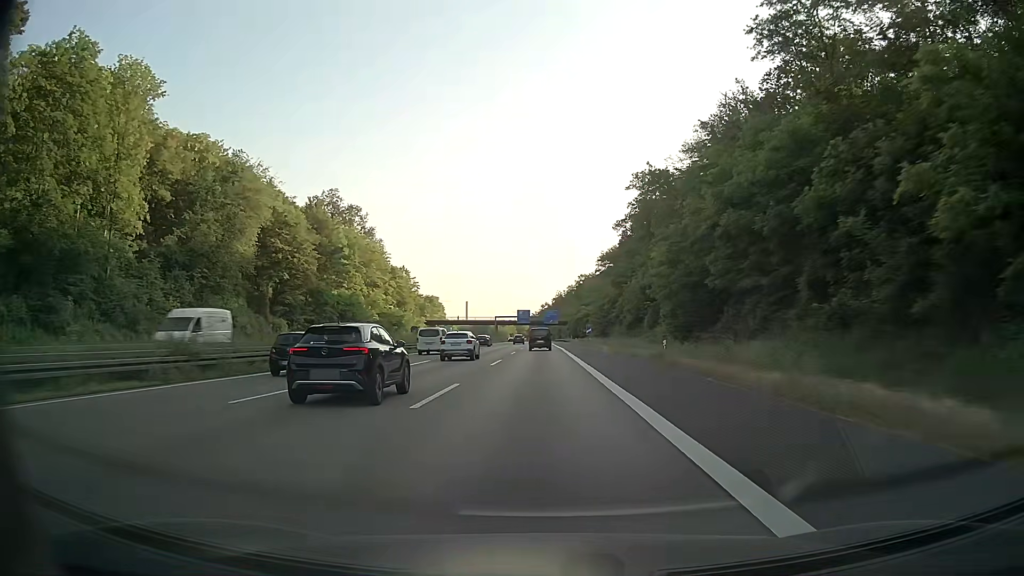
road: motorway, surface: asphalt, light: Day
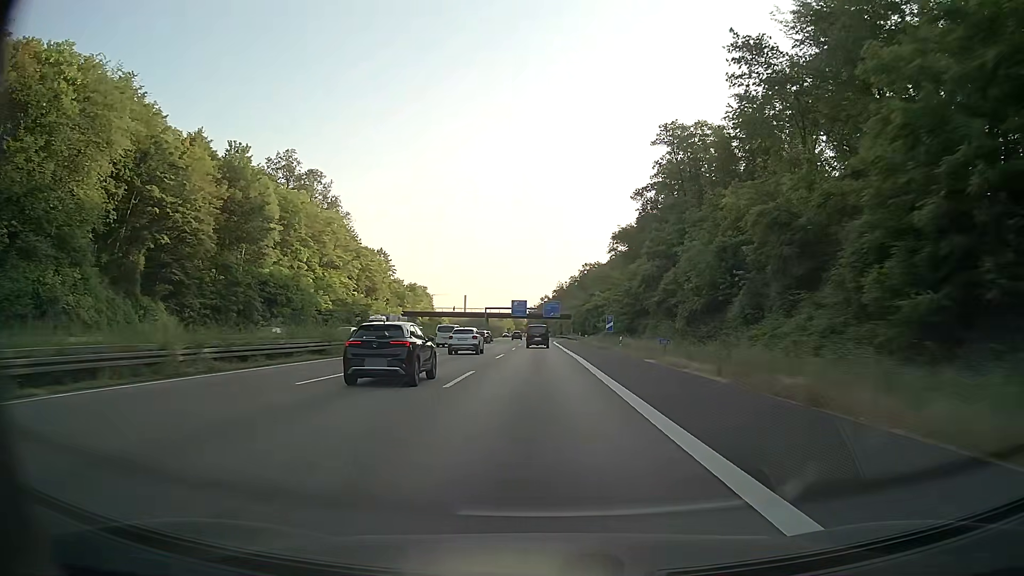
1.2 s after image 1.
(-0.1, +31.5) m; 0°
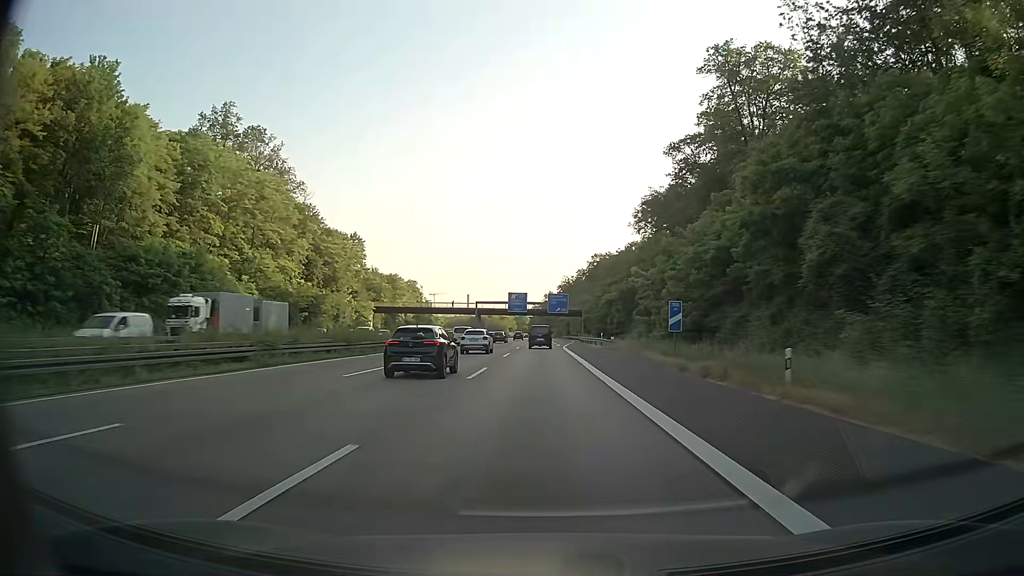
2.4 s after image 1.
(0.0, +31.6) m; 0°
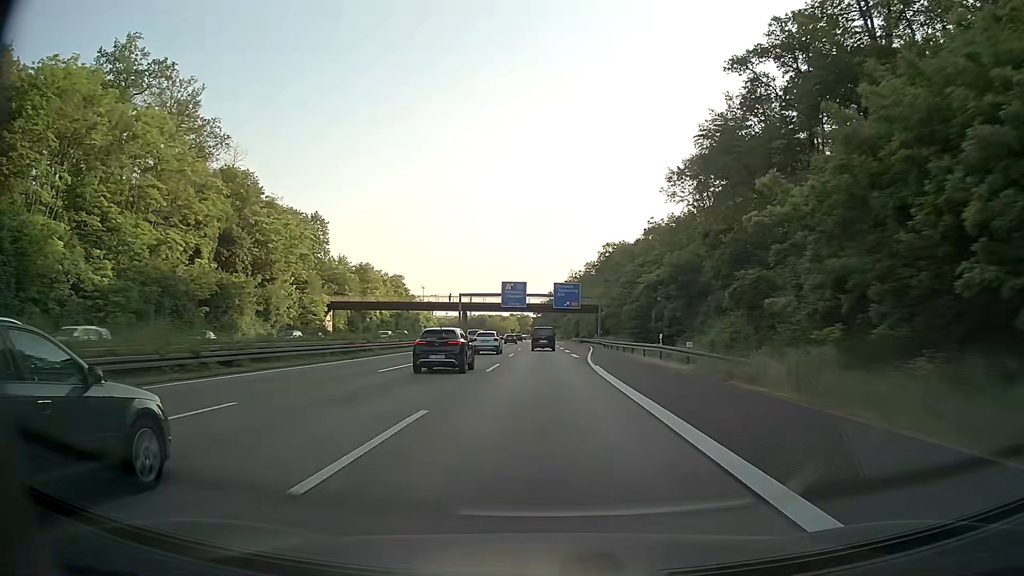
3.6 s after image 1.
(-0.1, +31.8) m; 0°
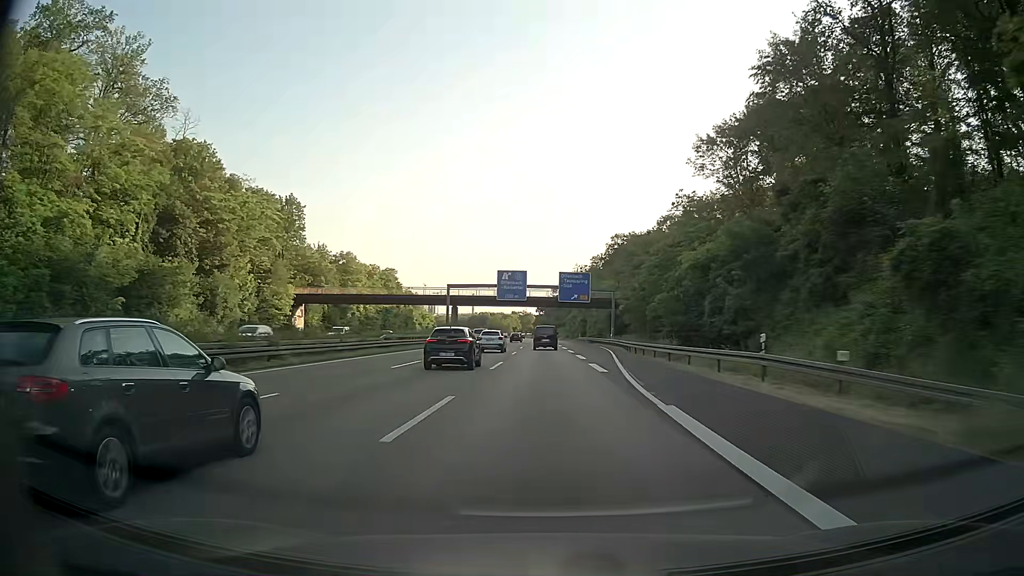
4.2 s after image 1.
(0.0, +16.0) m; 0°
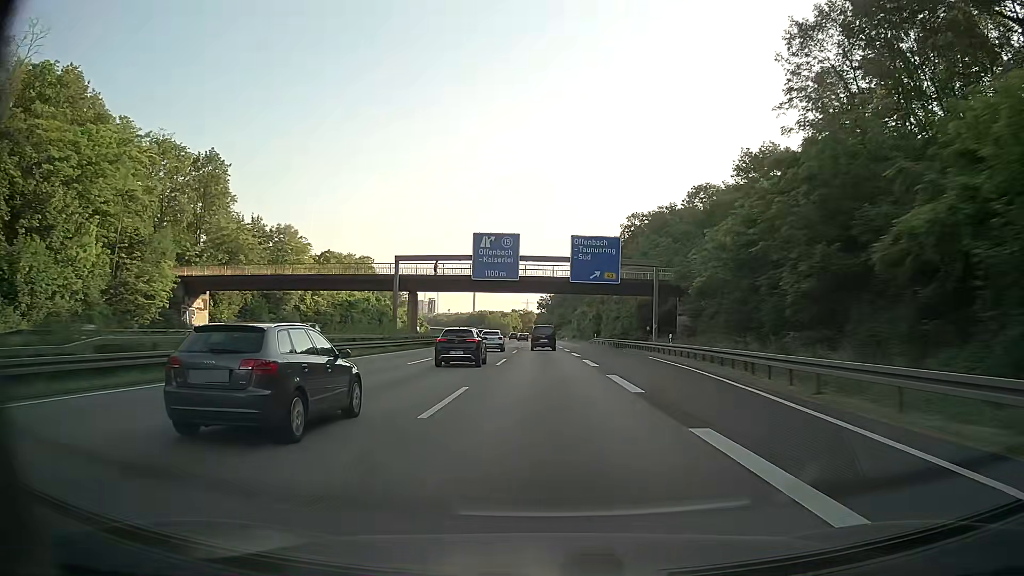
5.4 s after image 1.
(0.0, +32.2) m; 0°
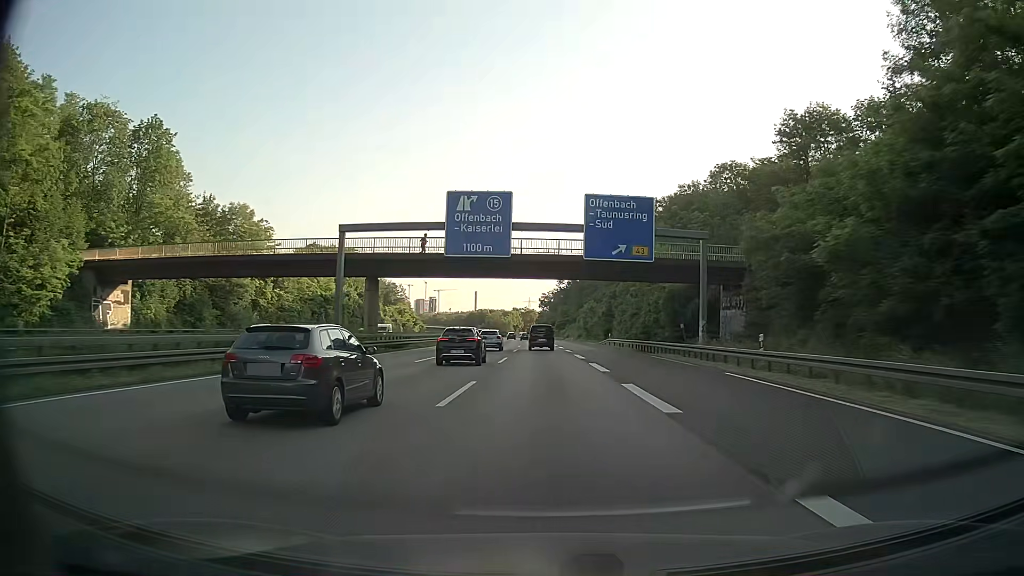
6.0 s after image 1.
(0.0, +16.2) m; 0°
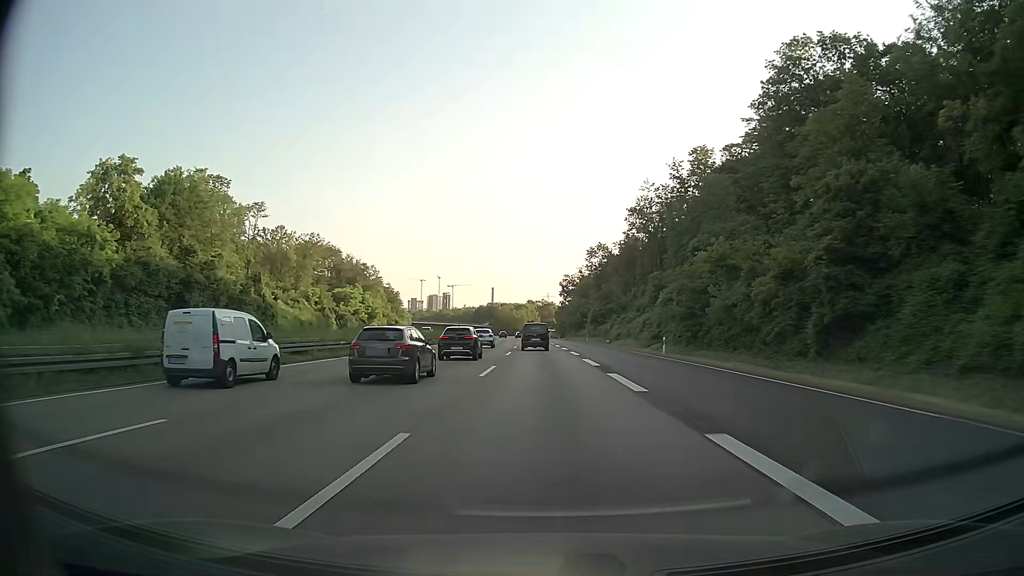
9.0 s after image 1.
(-1.0, +80.8) m; -2°
(0, +10) (0, +20) (0, +30) (-1, +40) (-1, +50) (-2, +60) (-2, +70) (-3, +80) (-4, +90) (-5, +100) m
